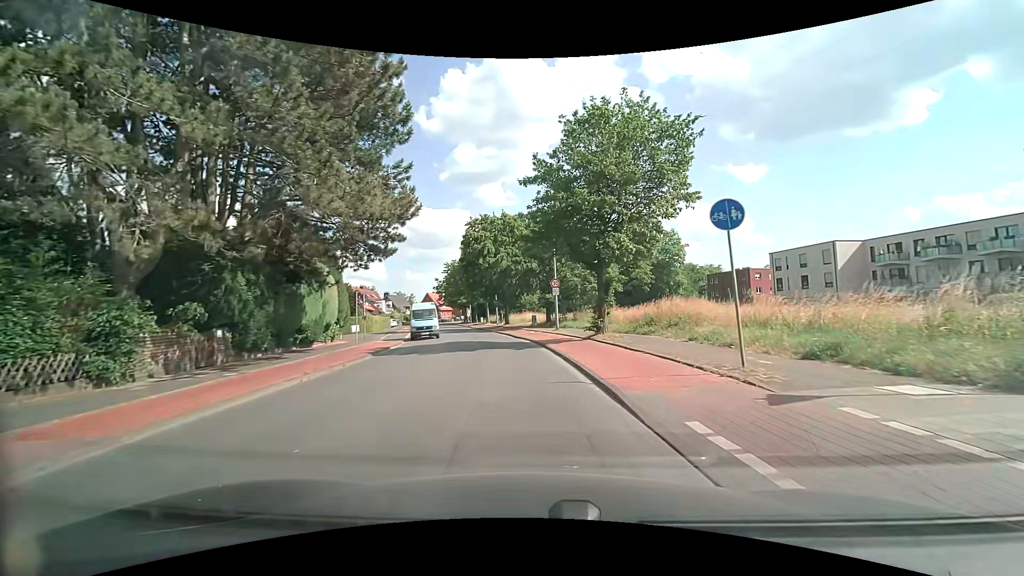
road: tertiary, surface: asphalt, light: Day
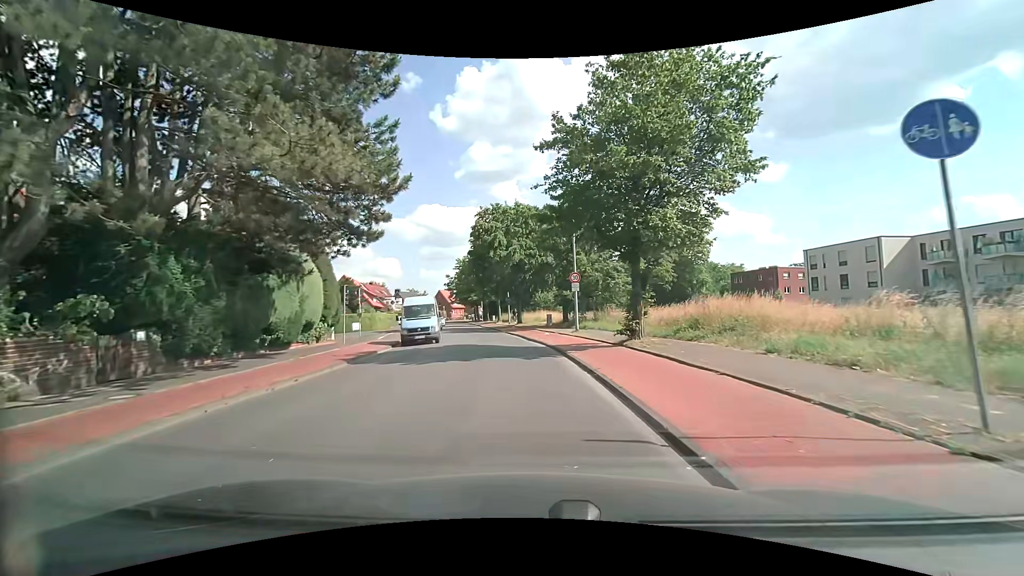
(-0.2, +4.4) m; -4°
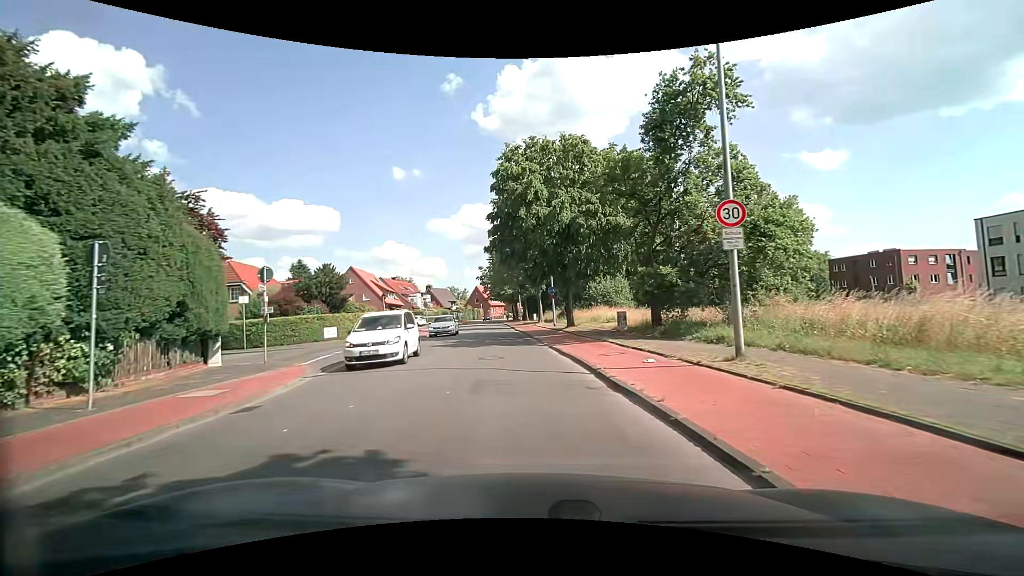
(-0.8, +17.5) m; -5°
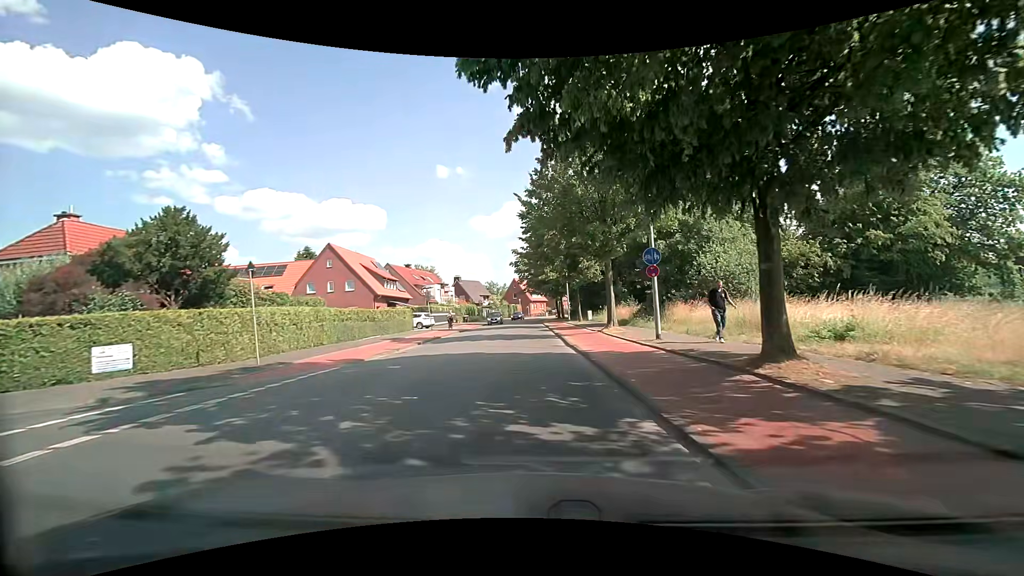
(-0.9, +22.0) m; -6°
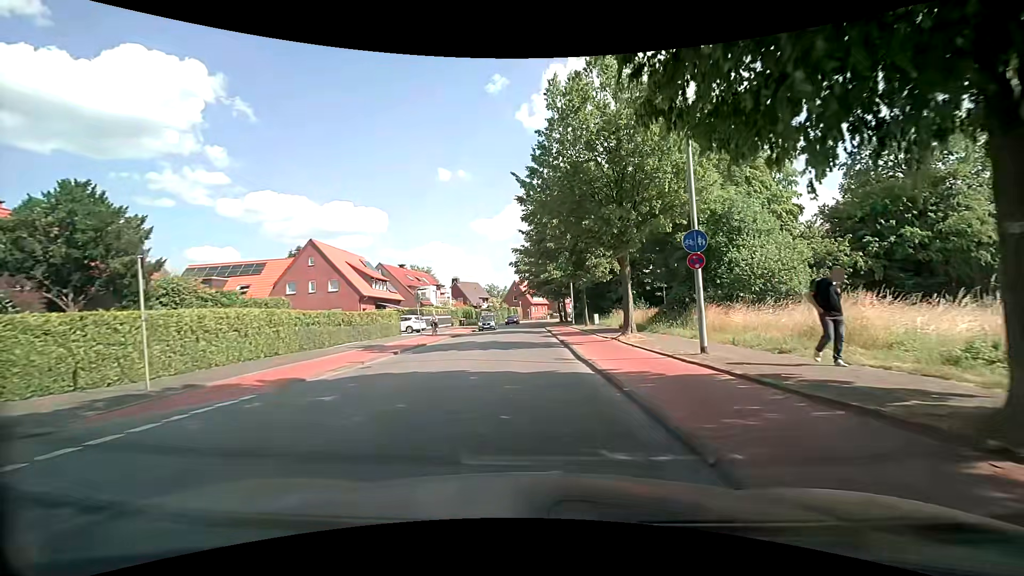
(+0.1, +4.4) m; +1°
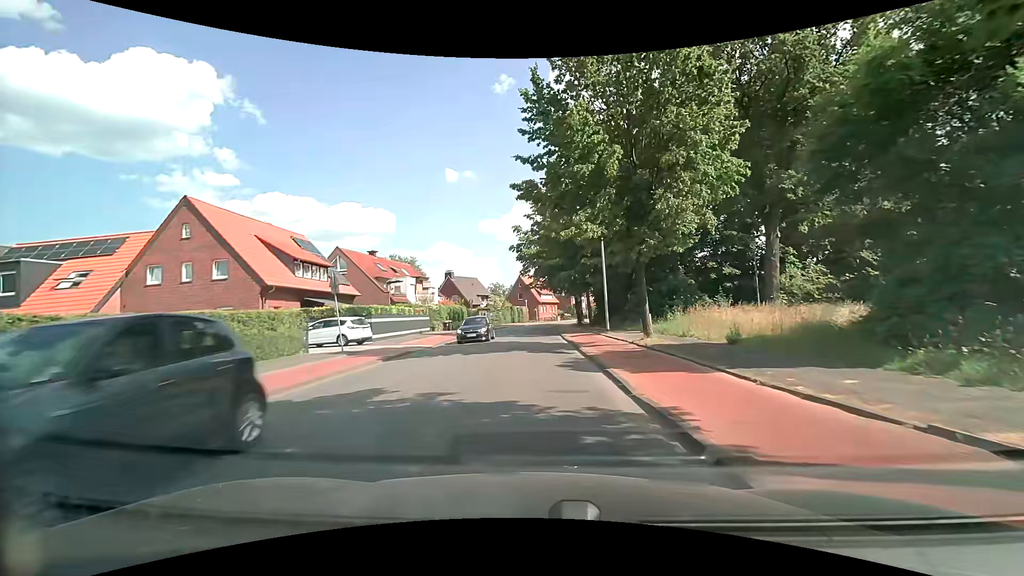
(-0.2, +17.7) m; -1°
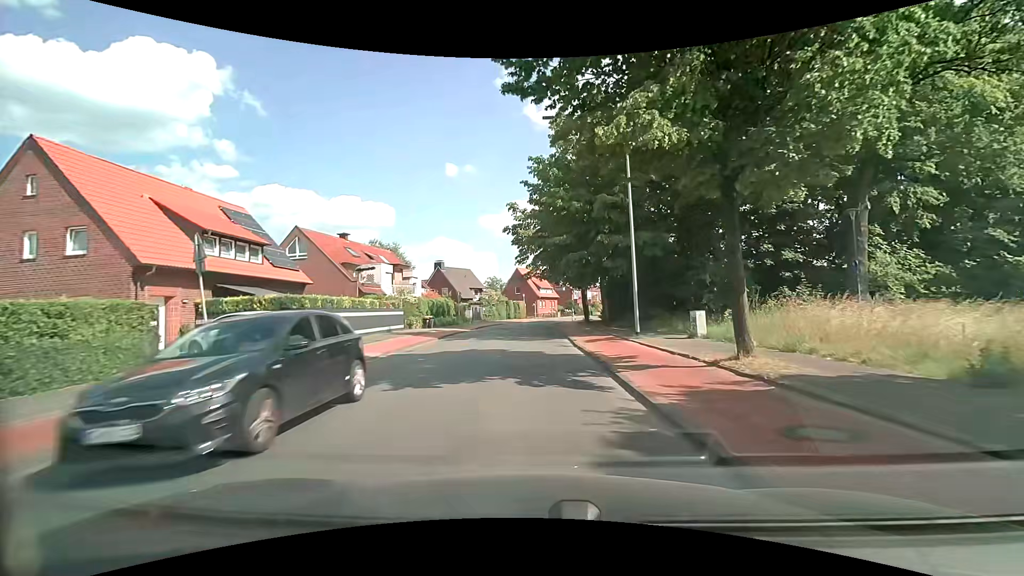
(0.0, +8.9) m; +1°
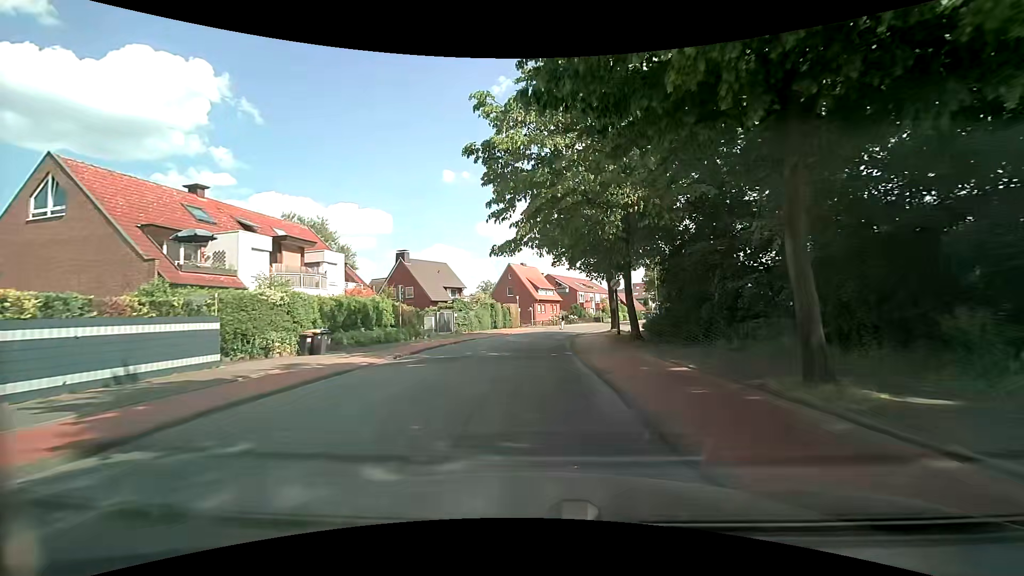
(0.0, +22.2) m; 0°
(0, +10) (0, +20) (0, +30) (+1, +40) (+3, +50) (+6, +59) (+9, +69) (+14, +78) (+18, +87) (+23, +96) m
